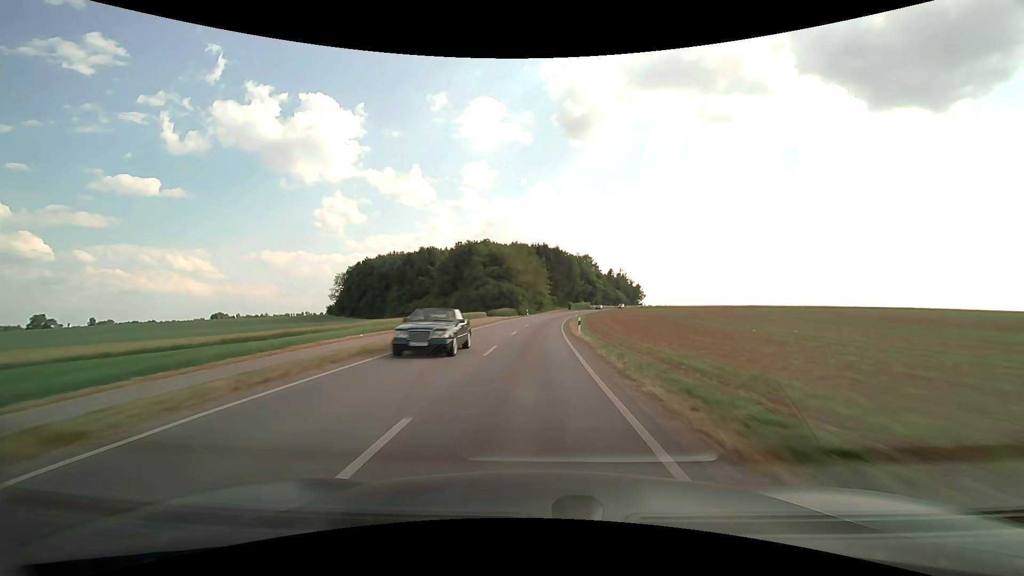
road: secondary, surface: asphalt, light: Day
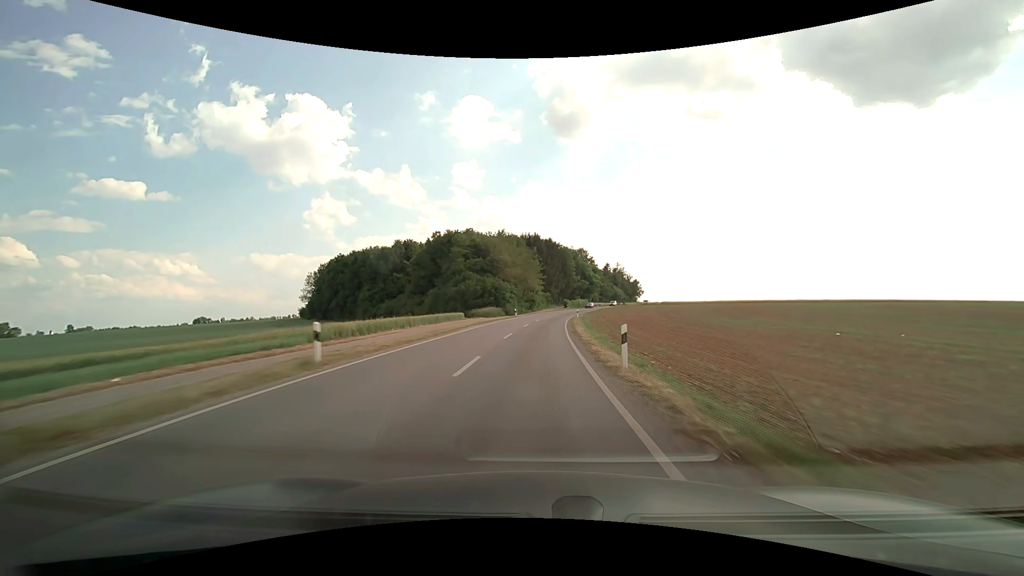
(+0.1, +16.4) m; +1°
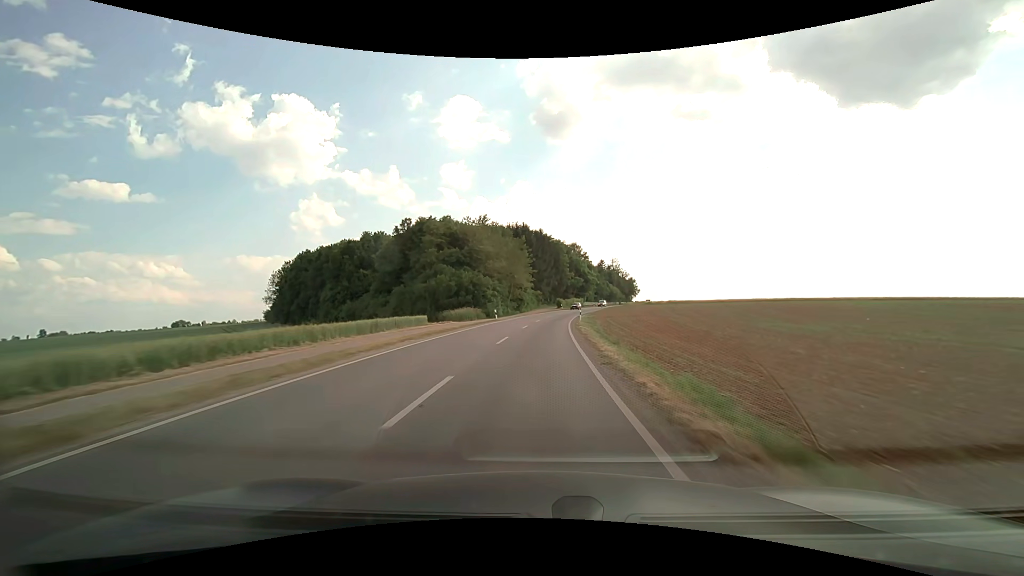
(+0.1, +16.1) m; +1°
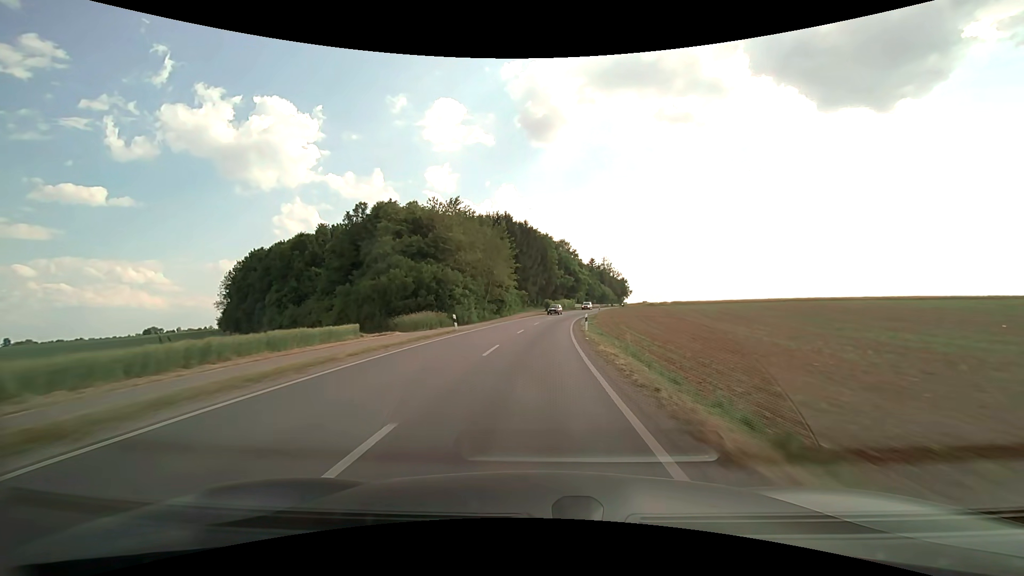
(+0.2, +15.7) m; +2°
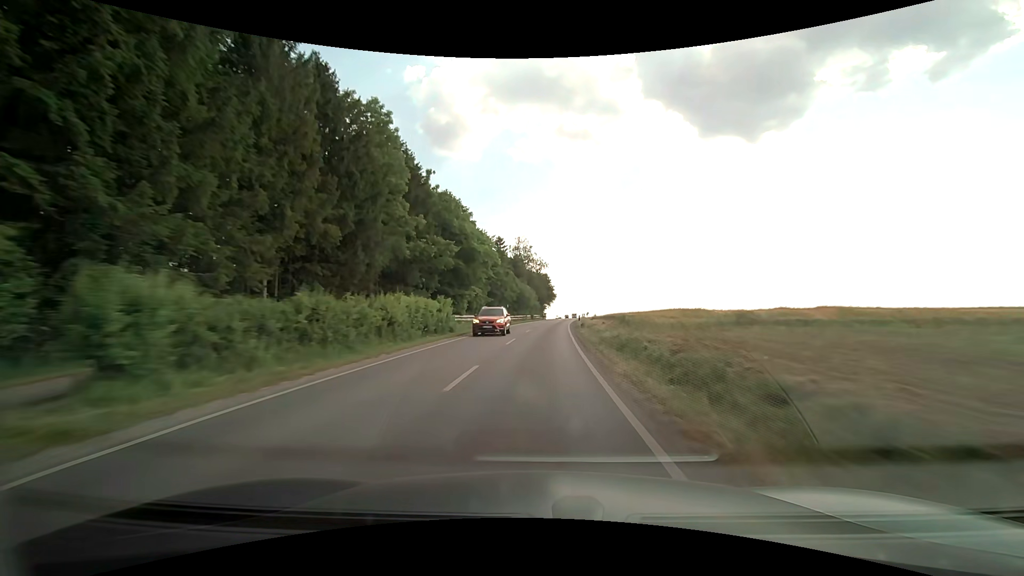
(+7.1, +76.9) m; +11°
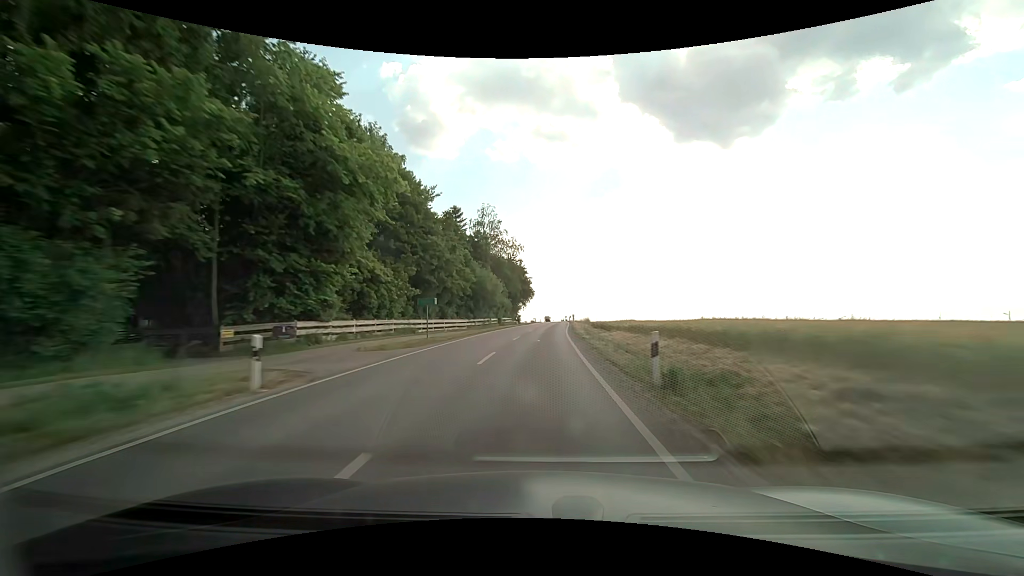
(+0.9, +31.9) m; +3°
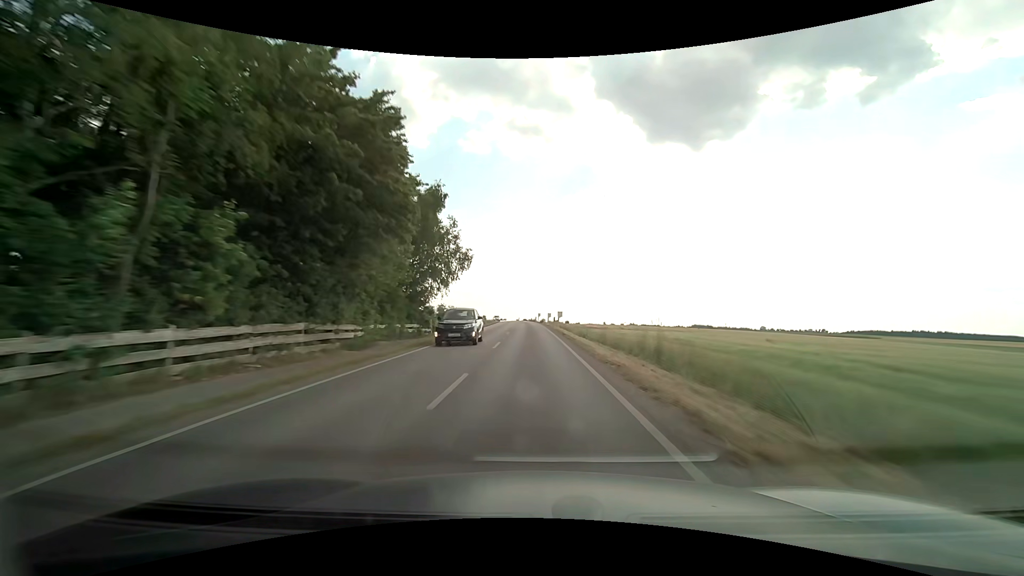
(+2.7, +66.2) m; +4°
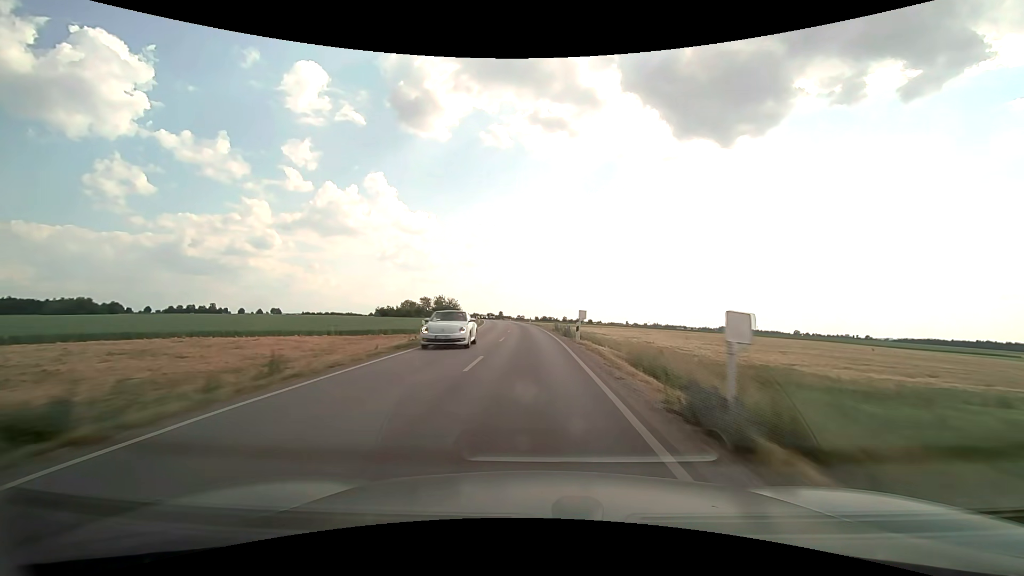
(-1.2, +68.2) m; -2°
(0, +10) (0, +20) (0, +30) (-1, +40) (-1, +50) (-2, +60) (-3, +70) (-4, +80) (-5, +90) (-6, +100) m
